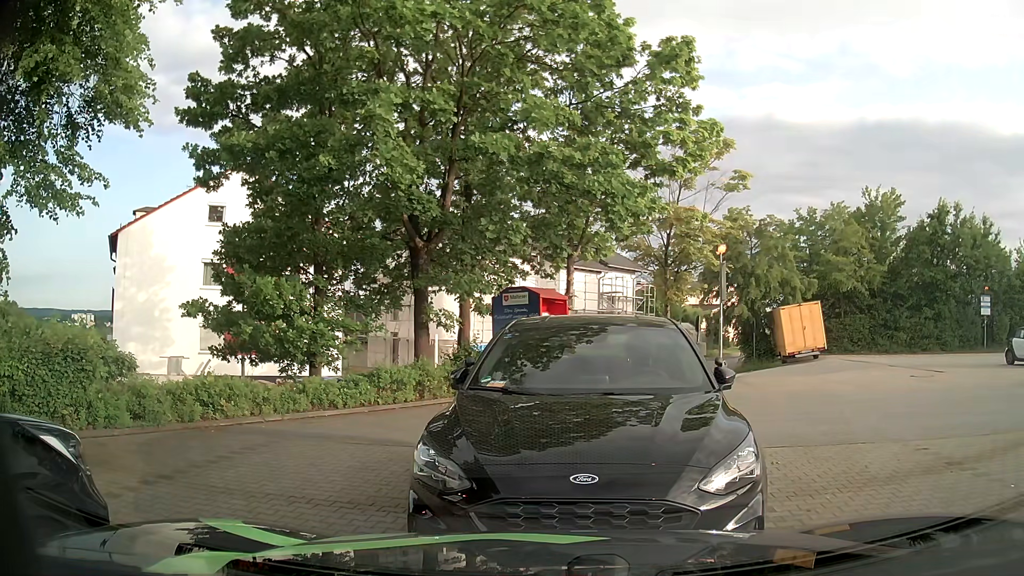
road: residential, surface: asphalt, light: Day
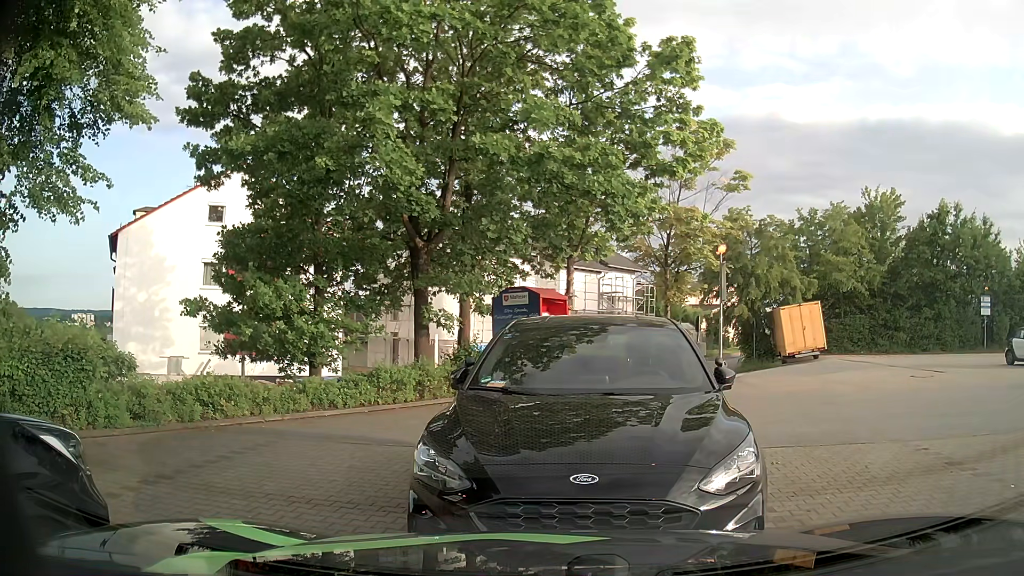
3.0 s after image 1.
(0.0, 0.0) m; 0°
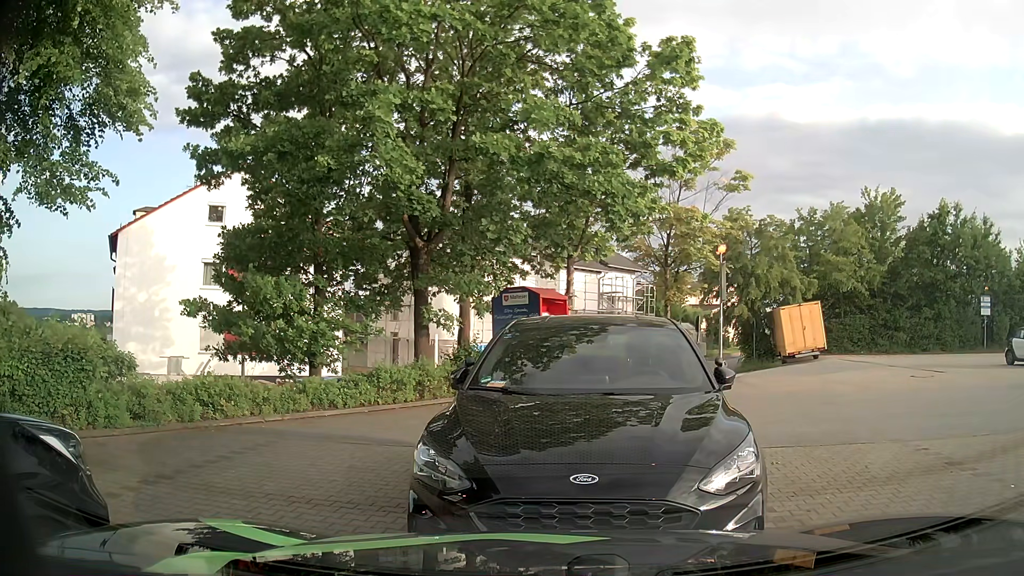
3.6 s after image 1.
(0.0, 0.0) m; 0°
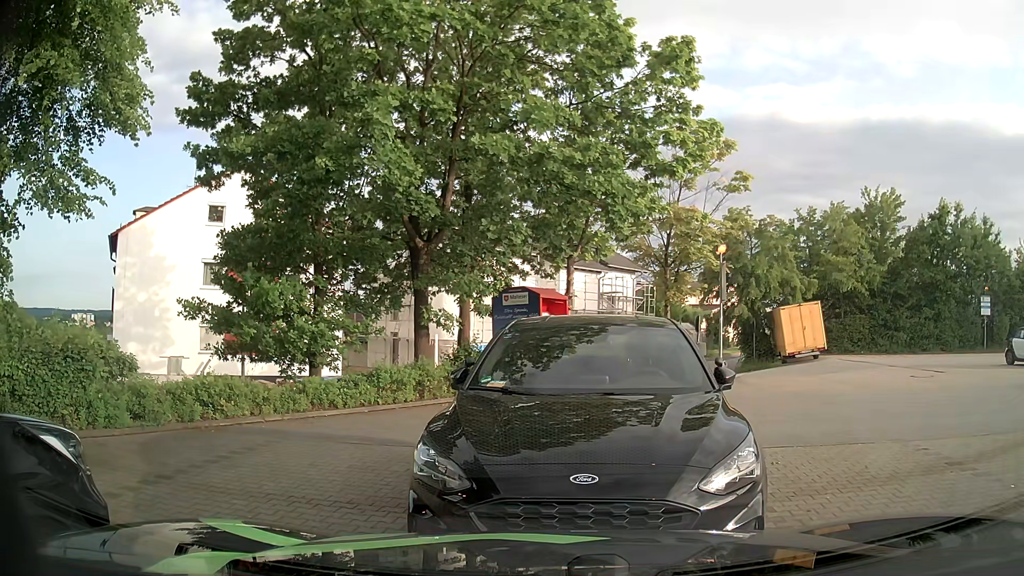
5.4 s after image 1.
(0.0, 0.0) m; 0°
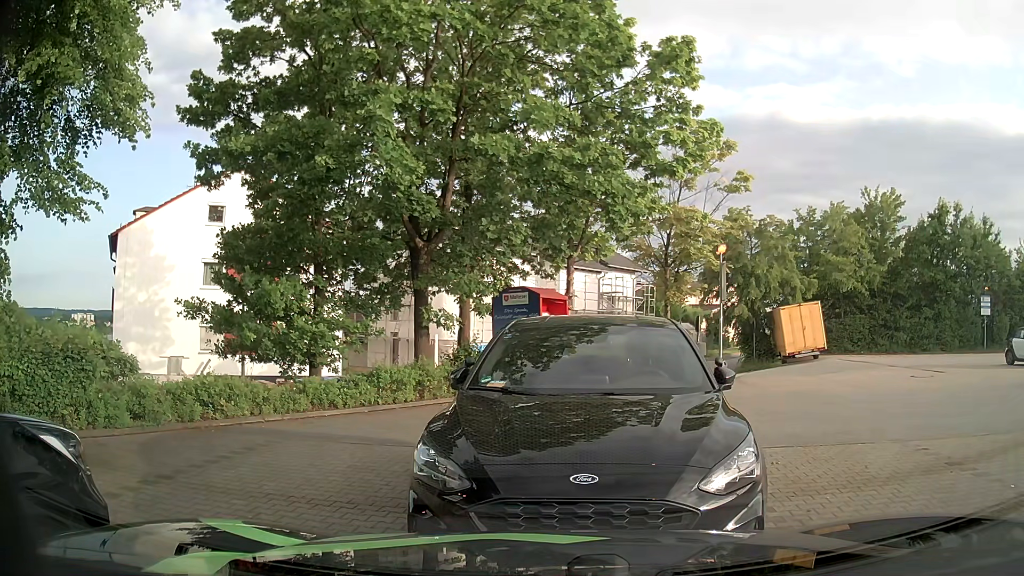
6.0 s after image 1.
(0.0, 0.0) m; 0°
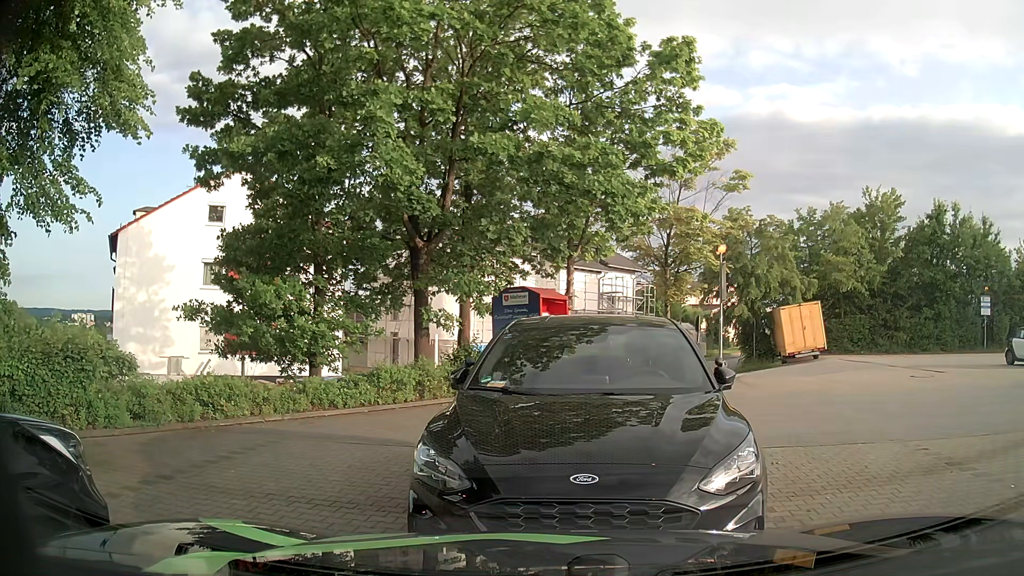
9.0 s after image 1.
(0.0, 0.0) m; 0°
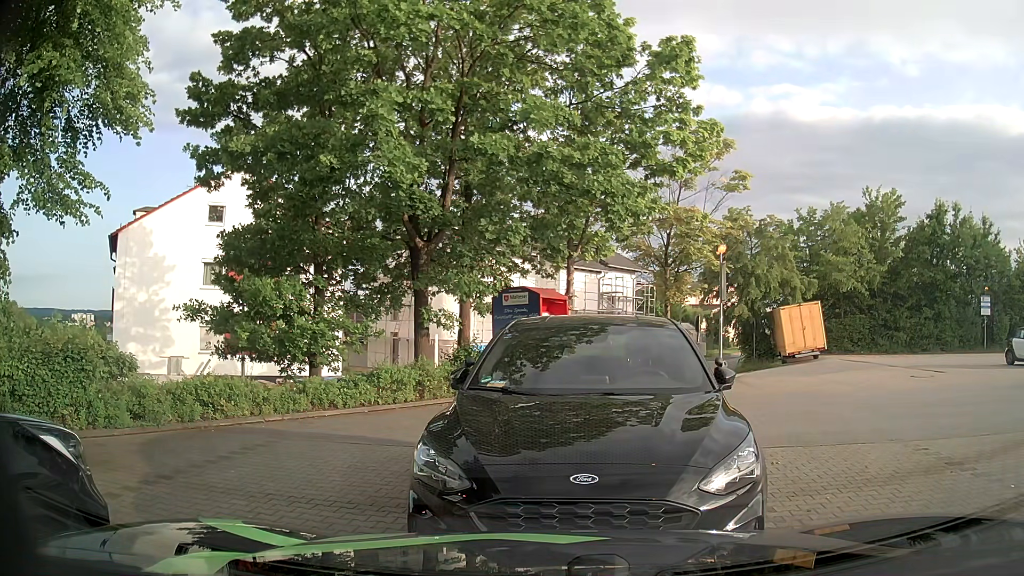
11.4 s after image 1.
(0.0, 0.0) m; 0°
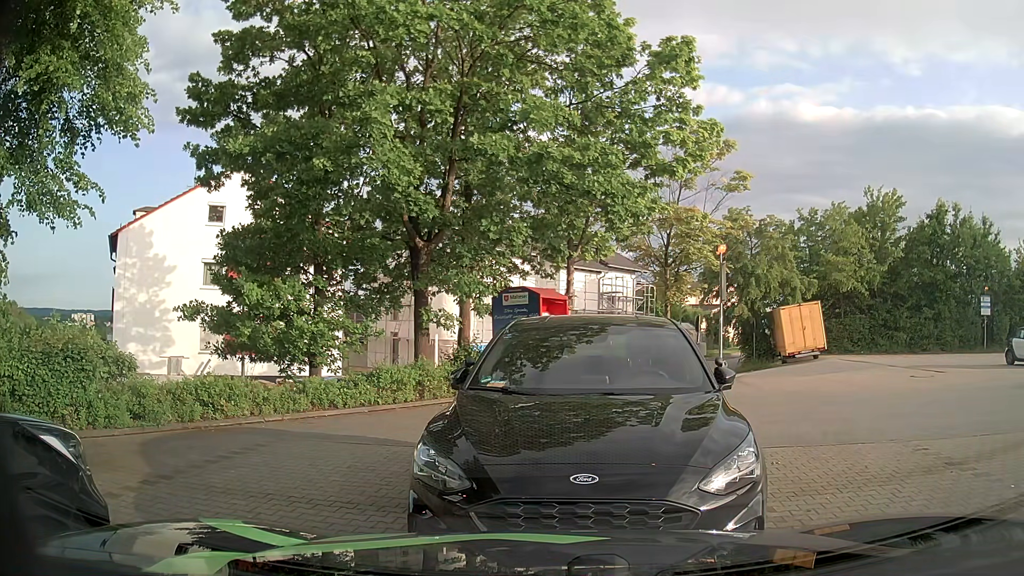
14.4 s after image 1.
(0.0, 0.0) m; 0°
